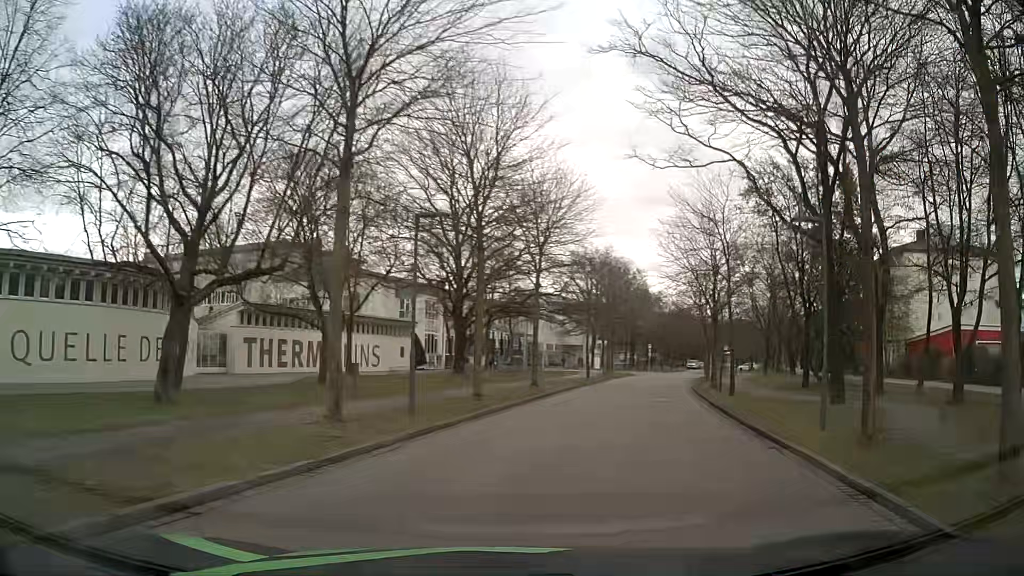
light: Day
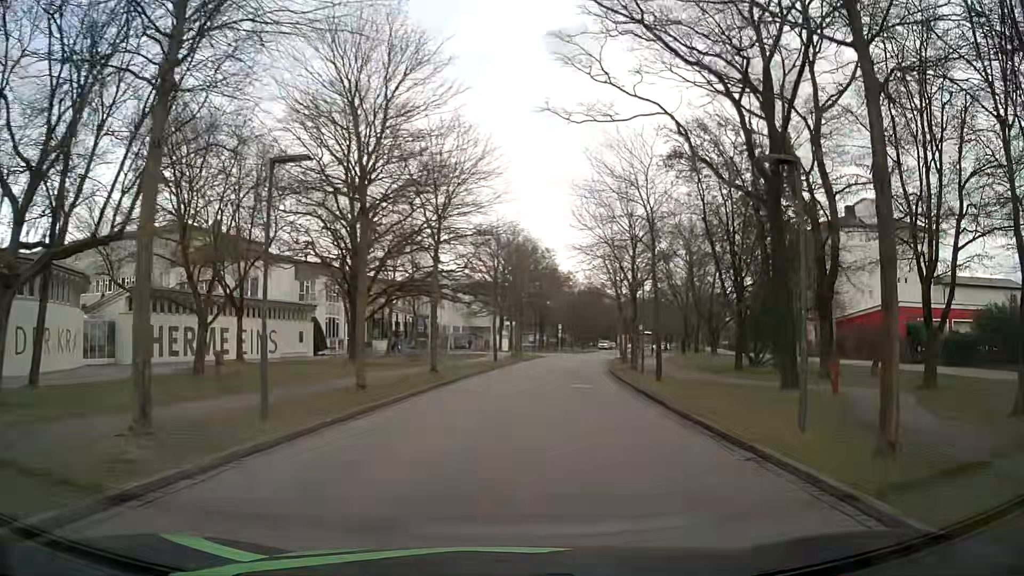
(+0.3, +3.2) m; +10°
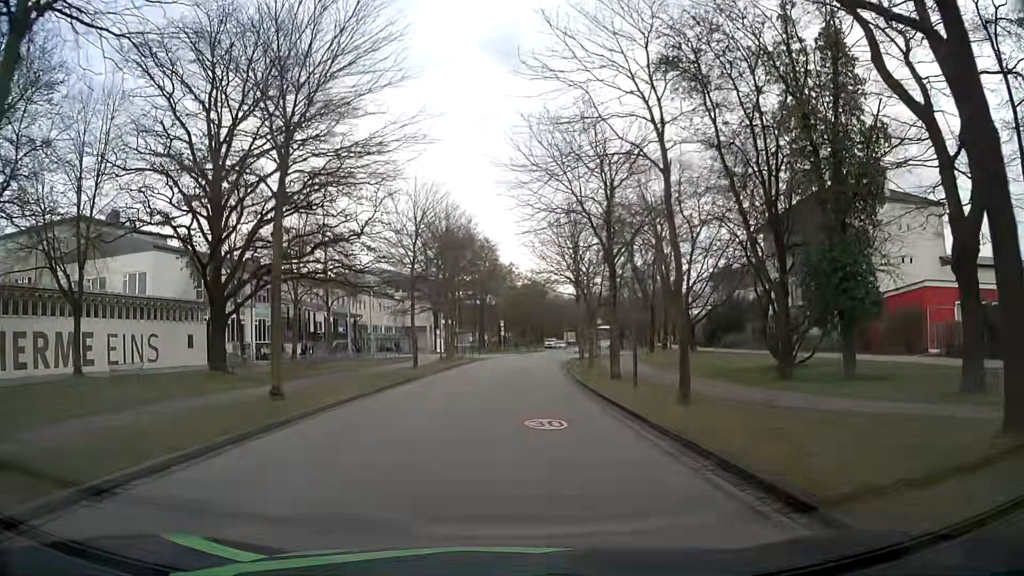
(+0.7, +11.6) m; +3°
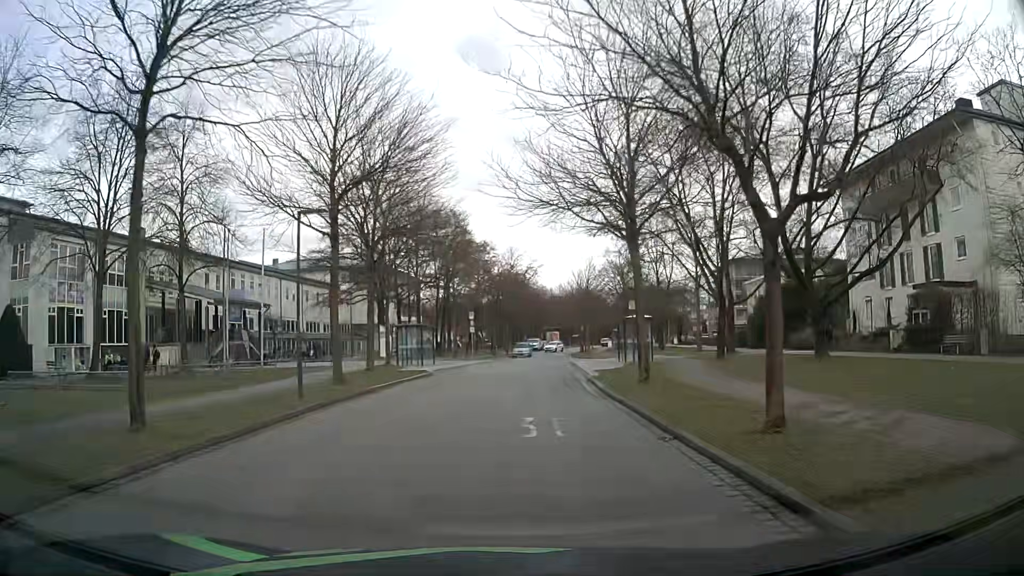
(+0.7, +24.2) m; +4°
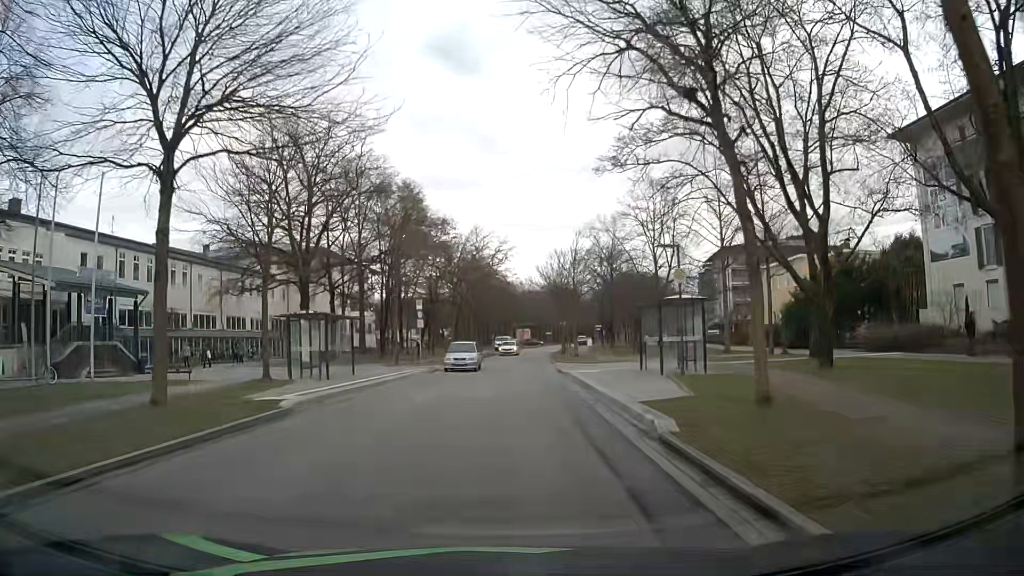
(+0.2, +15.0) m; +2°
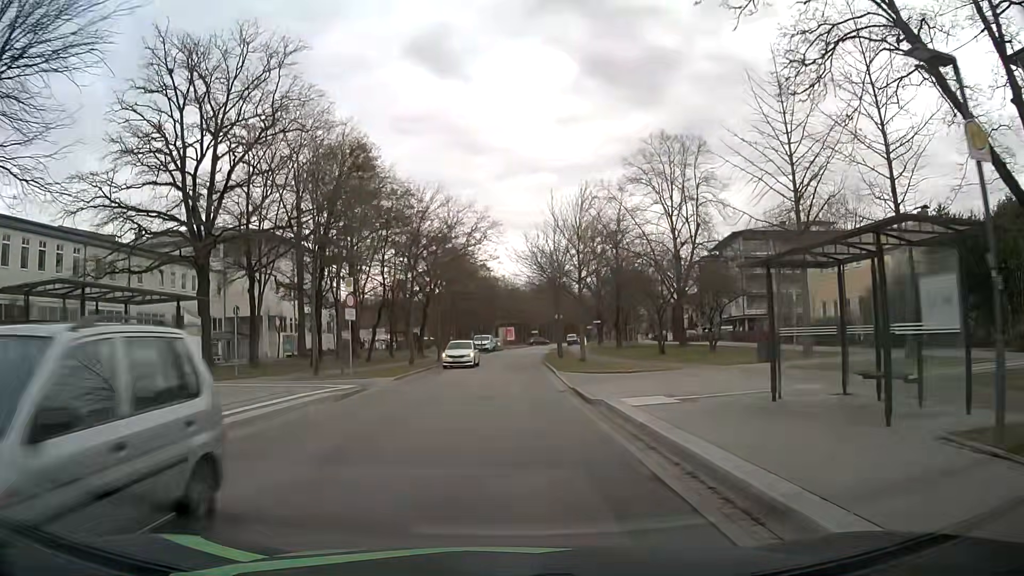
(+0.3, +14.3) m; +1°
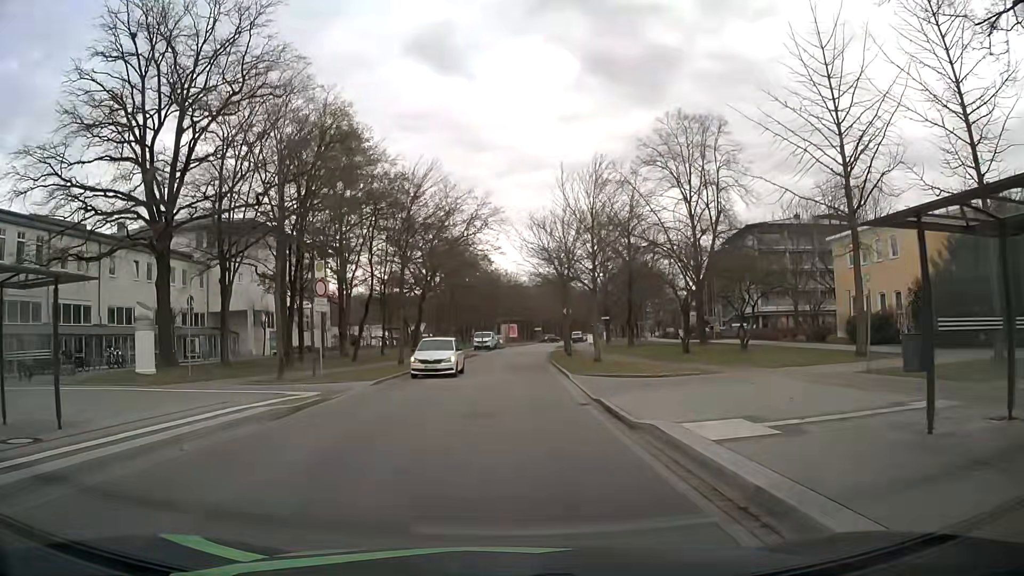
(0.0, +4.7) m; 0°
